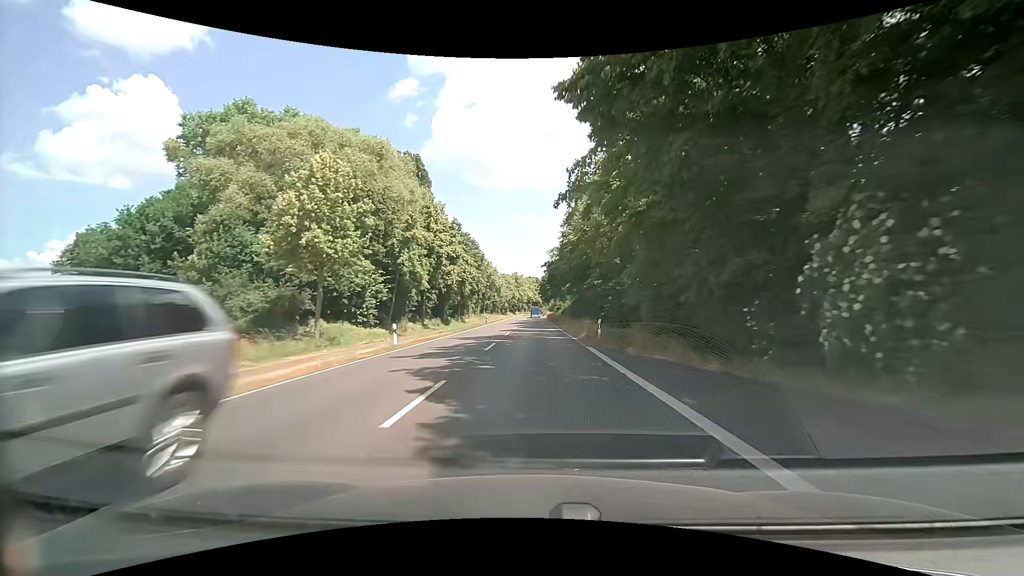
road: primary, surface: asphalt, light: Day
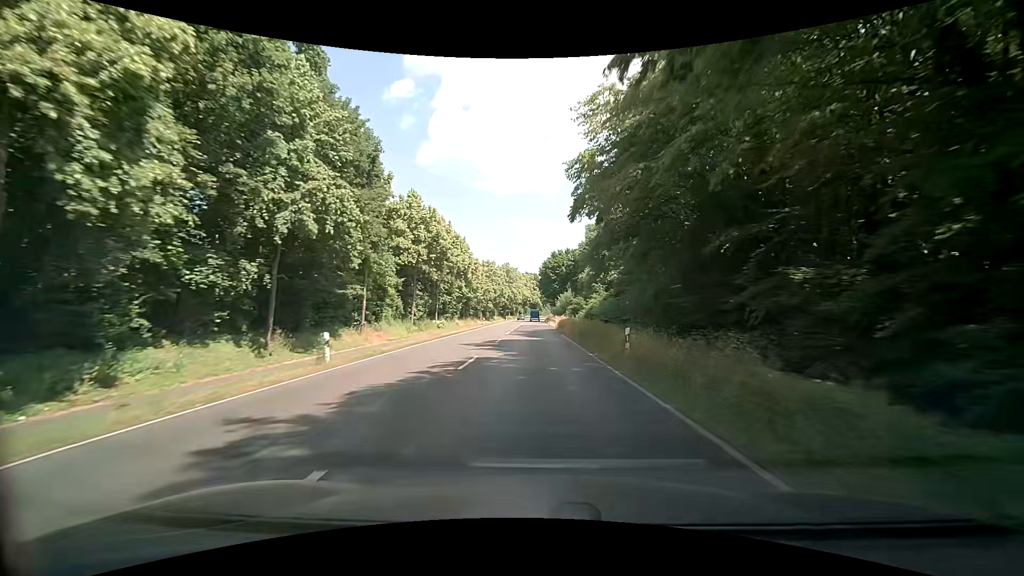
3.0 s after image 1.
(+0.3, +53.6) m; 0°
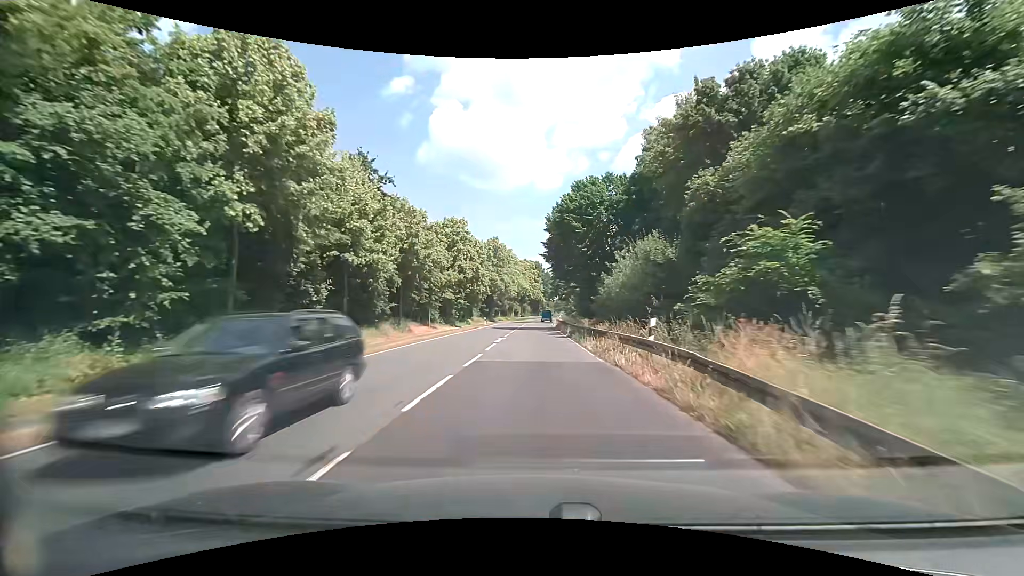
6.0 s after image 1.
(+0.5, +53.7) m; +1°
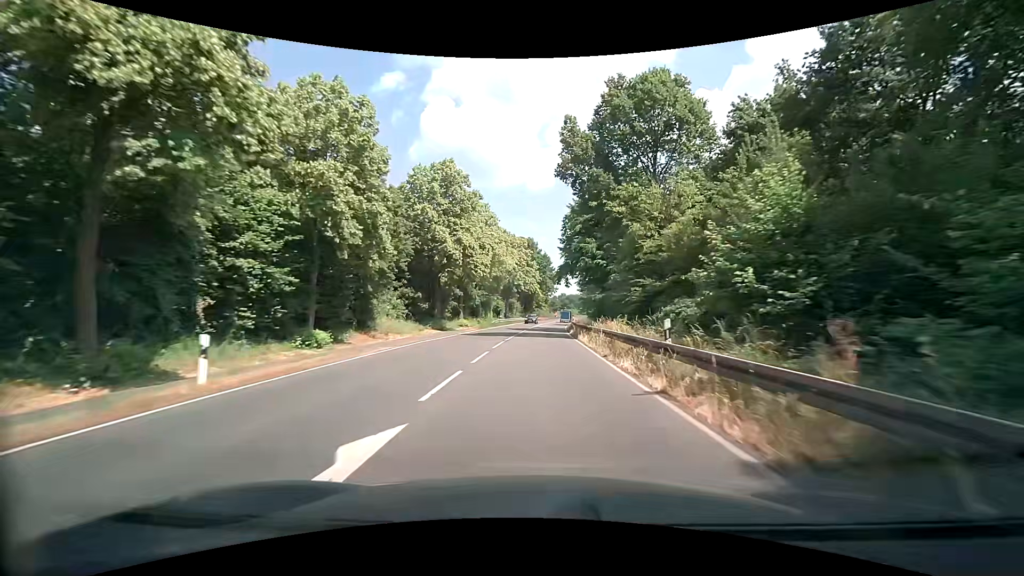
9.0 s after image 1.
(-0.1, +53.6) m; +1°
(0, +10) (0, +20) (0, +30) (+1, +40) (+1, +50) (+2, +60) (+2, +70) (+3, +80) (+4, +90) (+6, +100) m
